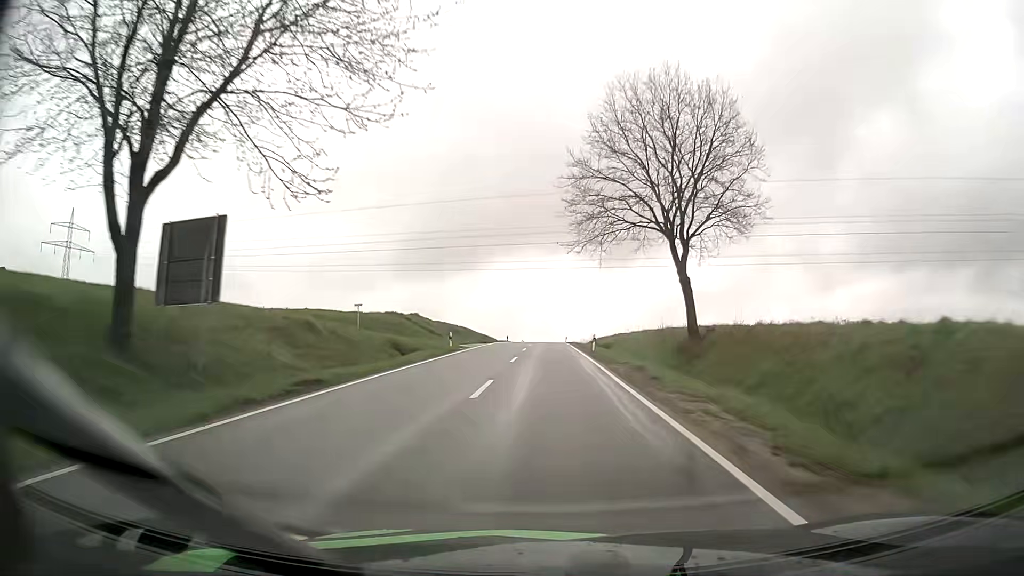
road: tertiary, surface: asphalt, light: Day
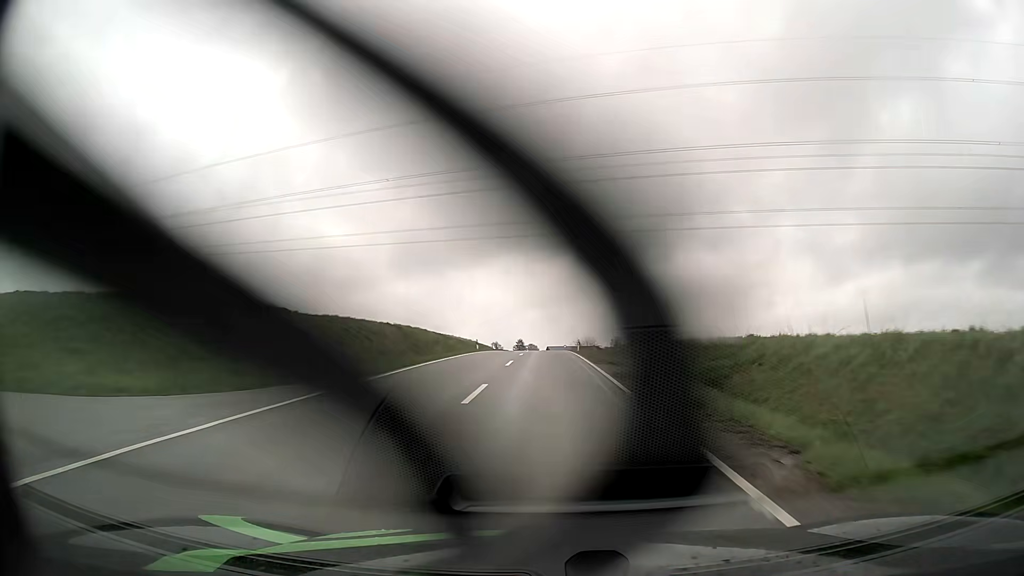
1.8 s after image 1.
(0.0, +38.1) m; 0°
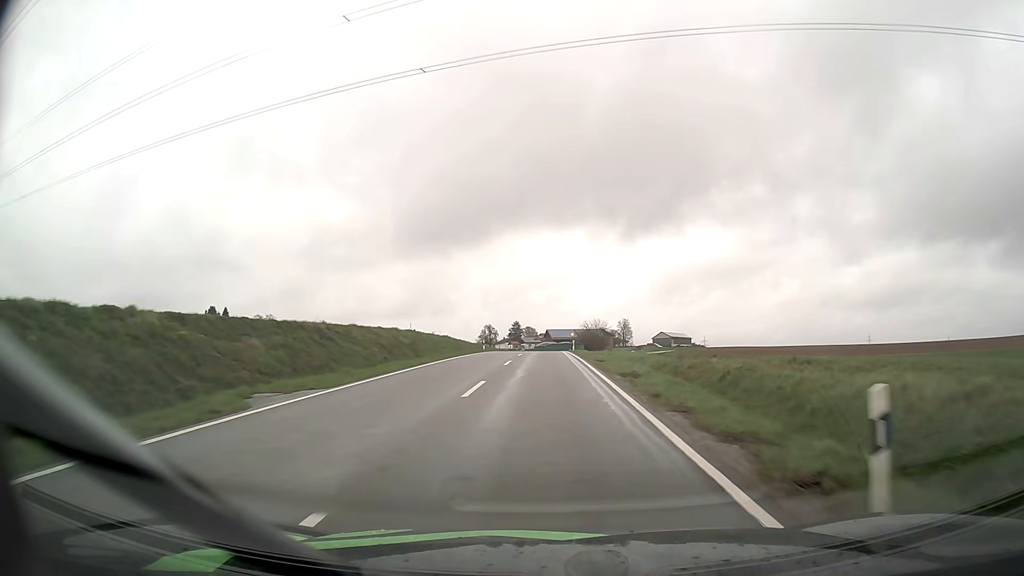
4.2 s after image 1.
(0.0, +48.1) m; 0°
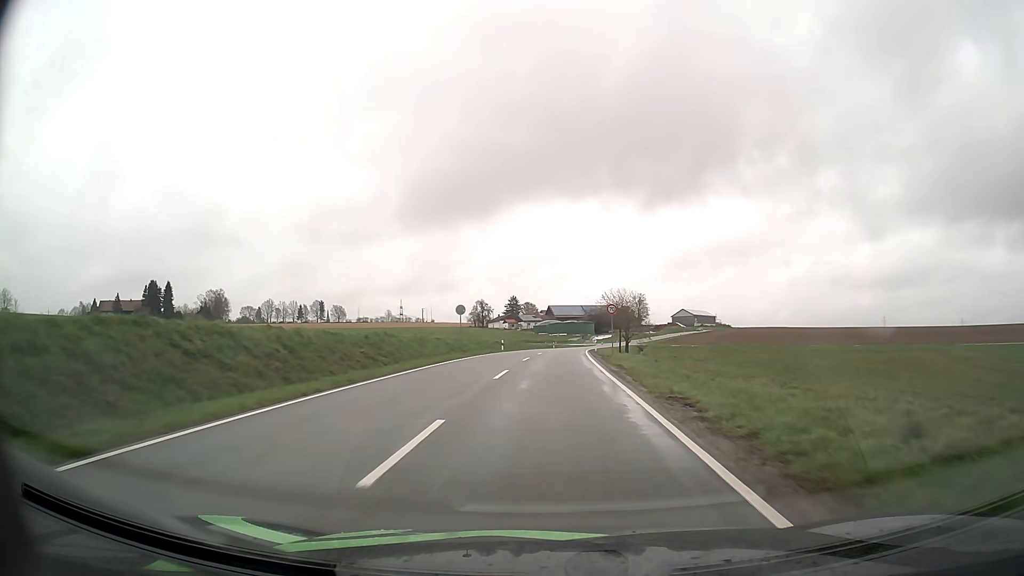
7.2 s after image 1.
(-0.4, +57.6) m; 0°
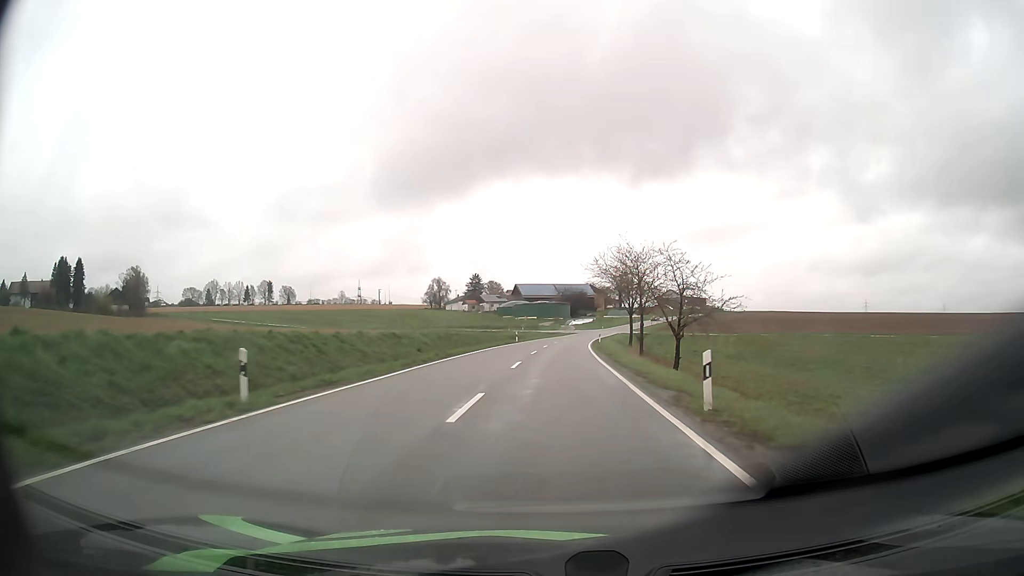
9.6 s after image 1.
(+0.7, +45.6) m; +2°
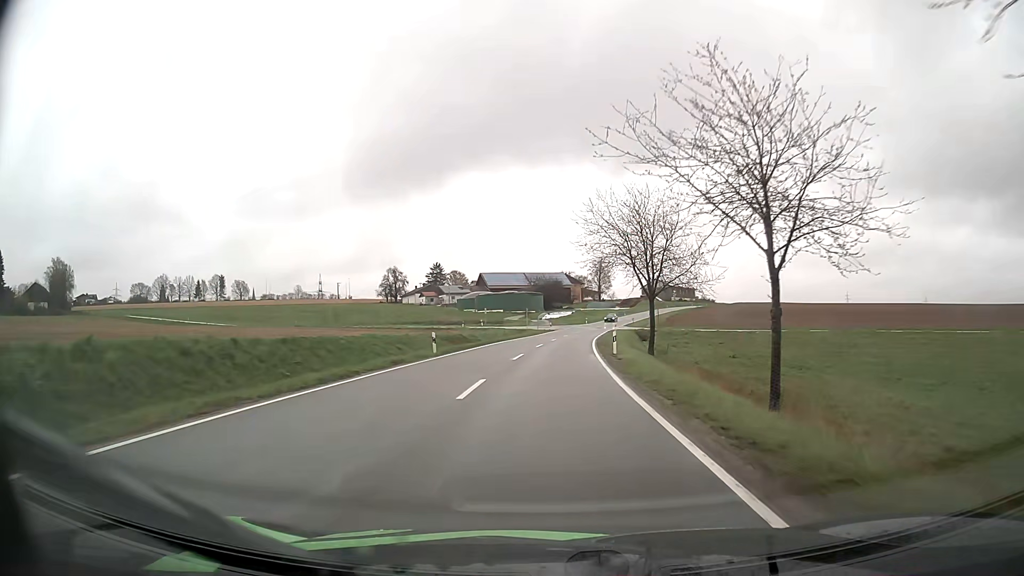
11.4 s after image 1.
(+0.7, +34.6) m; +2°
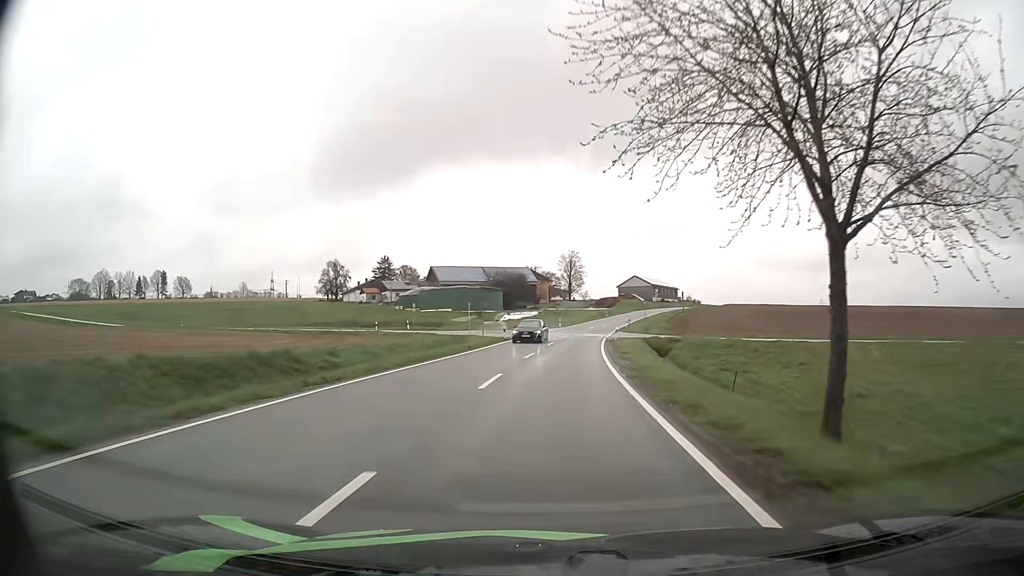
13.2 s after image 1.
(+0.8, +35.0) m; +3°
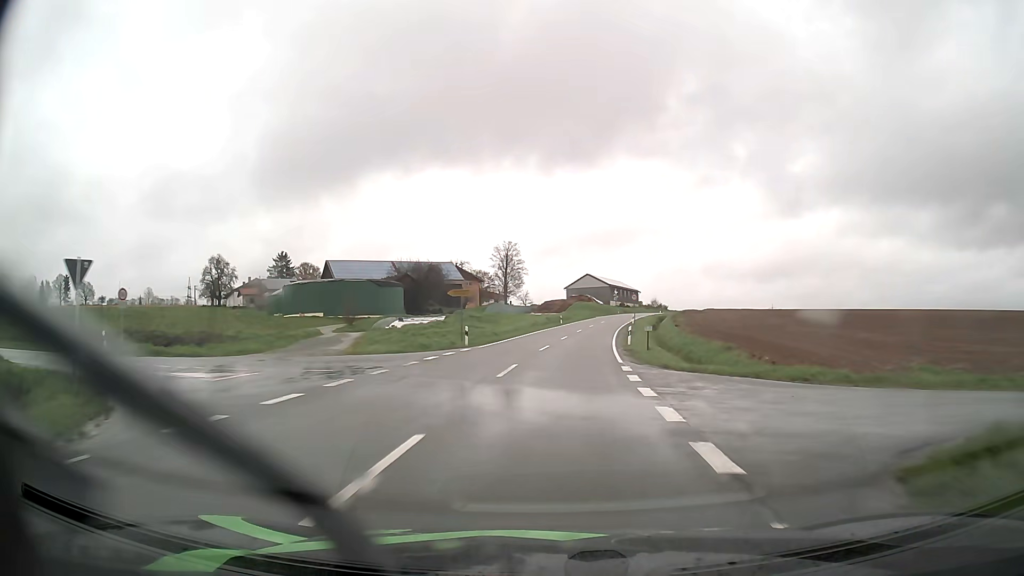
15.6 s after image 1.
(+2.5, +47.4) m; +5°
(0, +10) (0, +20) (+1, +30) (+2, +40) (+3, +50) (+4, +60) (+6, +70) (+8, +80) (+9, +89) (+12, +99) m
